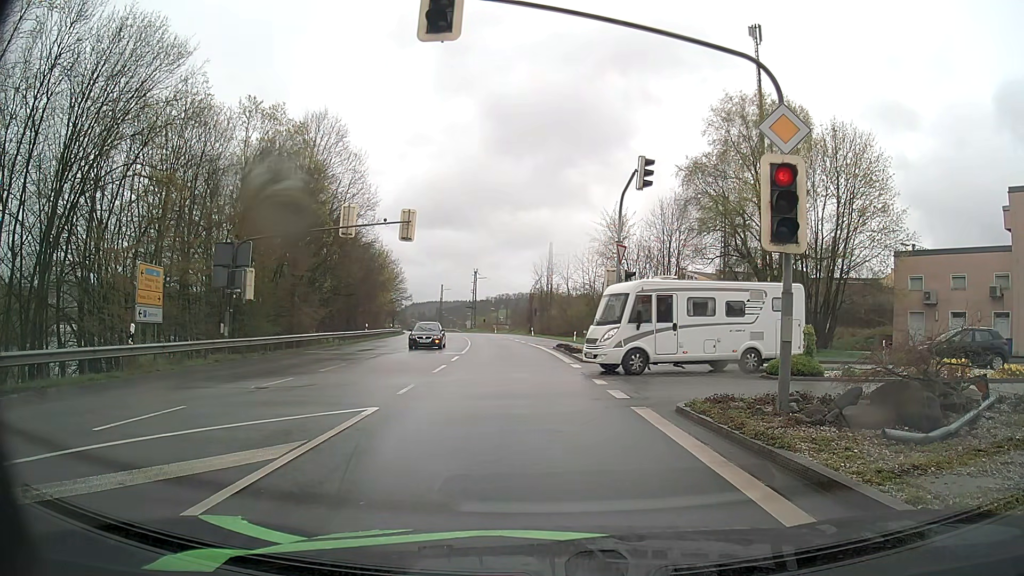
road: primary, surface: asphalt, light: Day
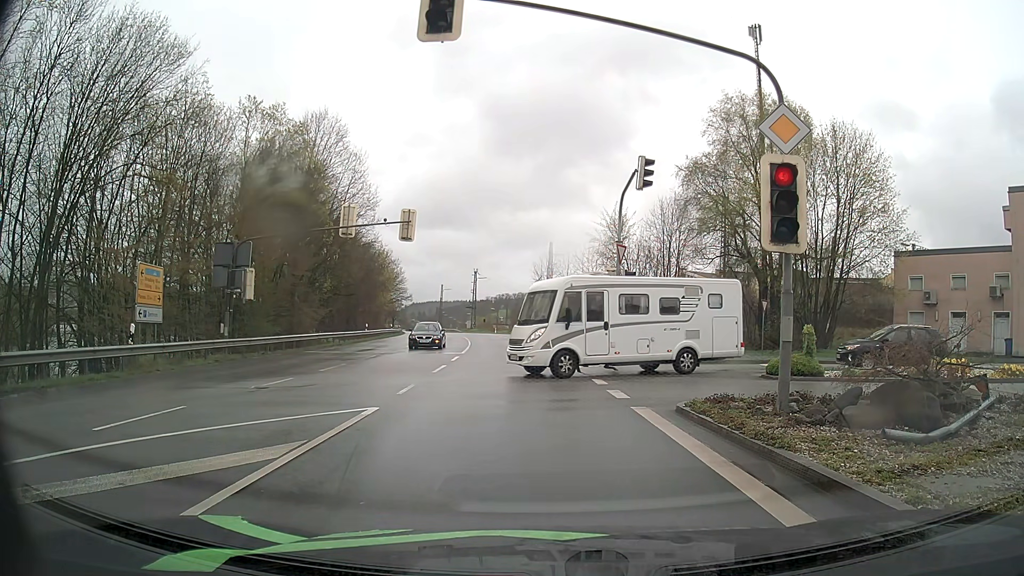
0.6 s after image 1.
(0.0, 0.0) m; 0°
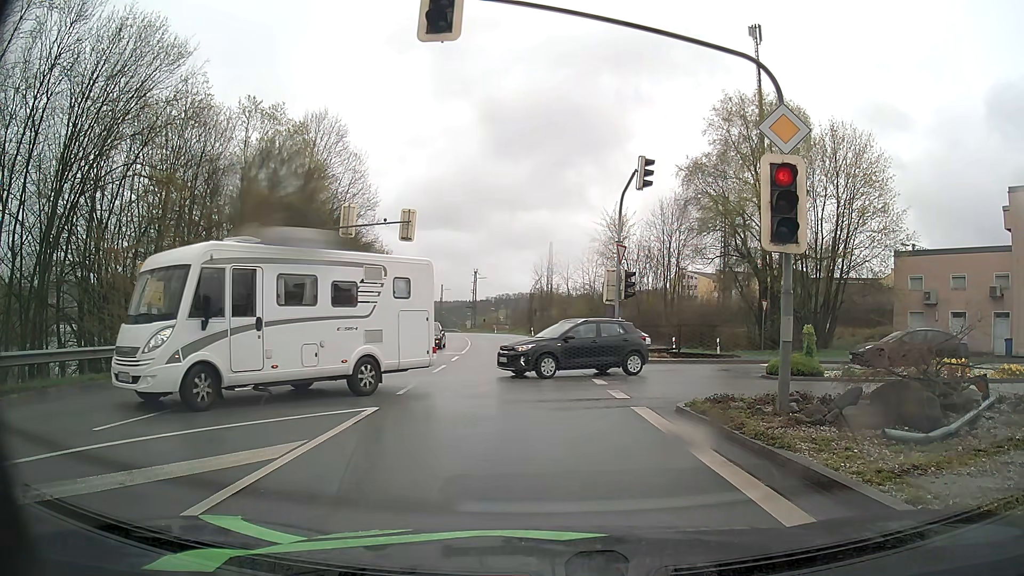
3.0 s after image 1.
(0.0, 0.0) m; 0°
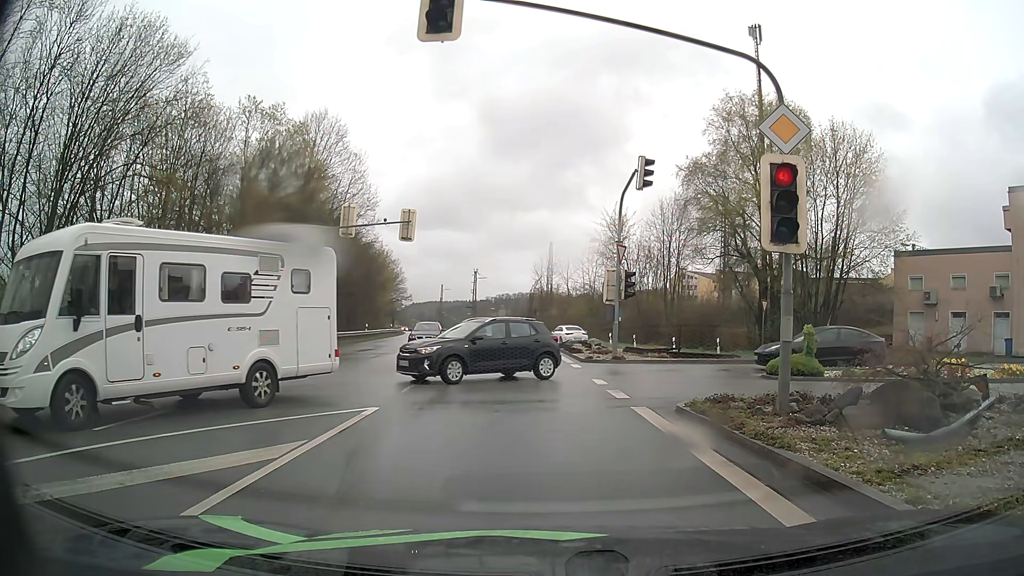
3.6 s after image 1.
(0.0, 0.0) m; 0°
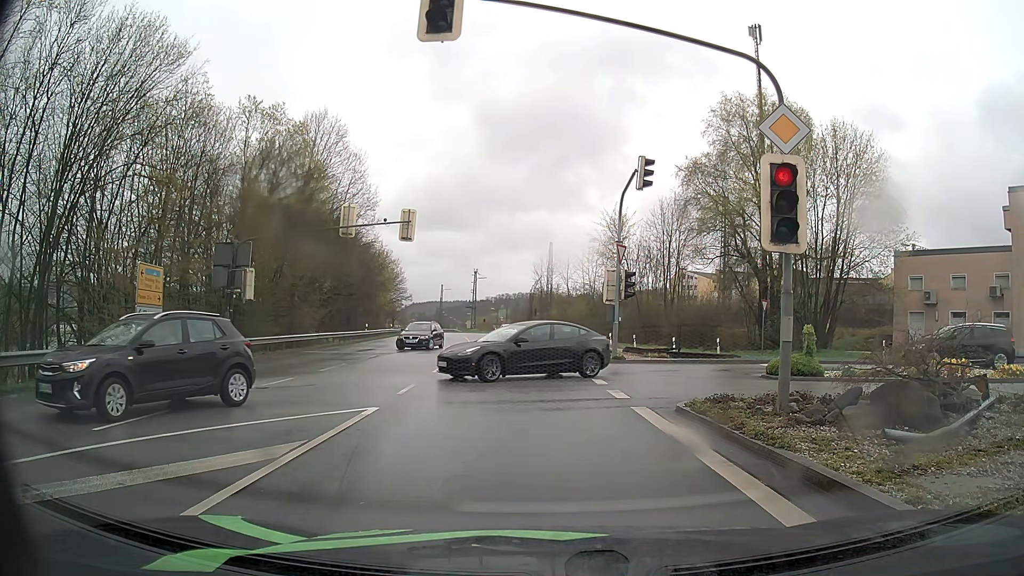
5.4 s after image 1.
(0.0, 0.0) m; 0°
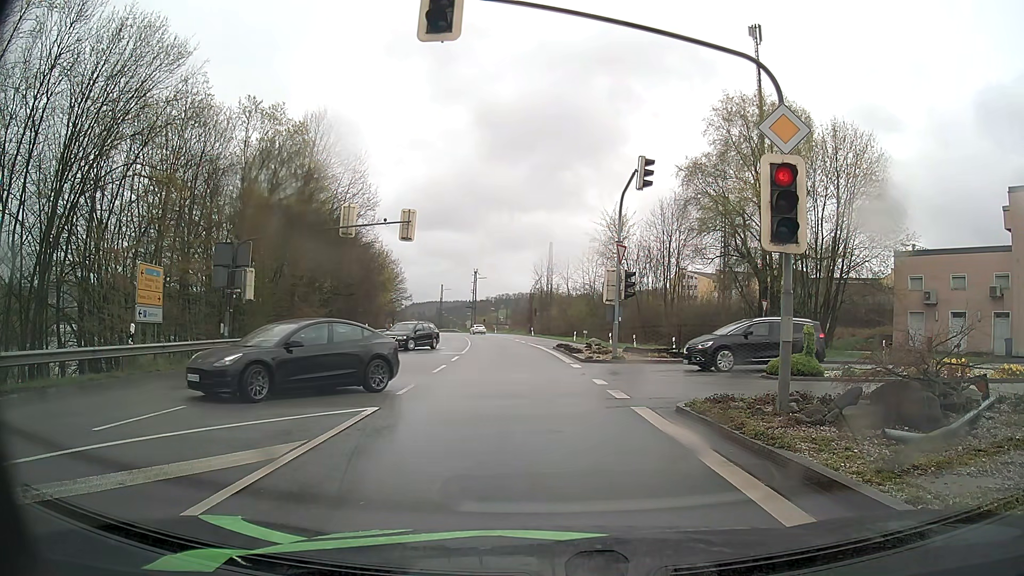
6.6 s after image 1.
(0.0, 0.0) m; 0°
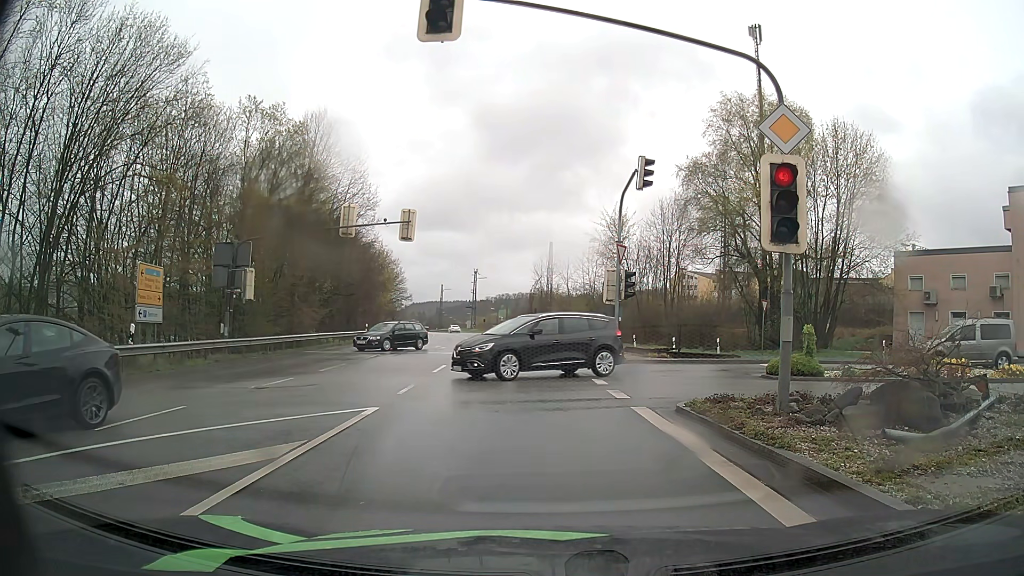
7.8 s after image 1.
(0.0, 0.0) m; 0°
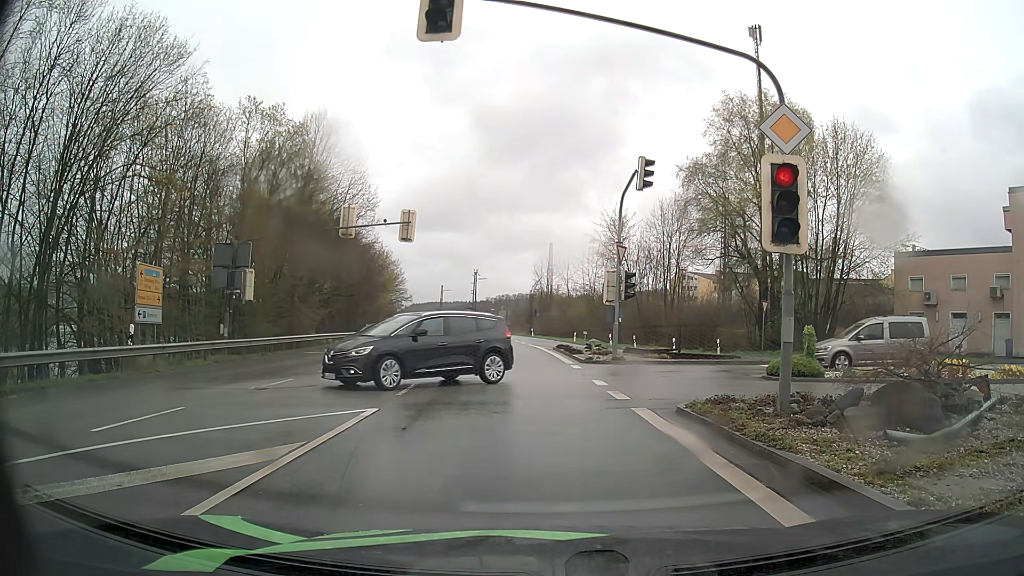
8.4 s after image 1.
(0.0, 0.0) m; 0°
(0, +10) (-1, +20) (-2, +30) (-3, +40) (-4, +50) (-6, +60) (-7, +70) (-9, +79) (-11, +89) (-13, +99) m
